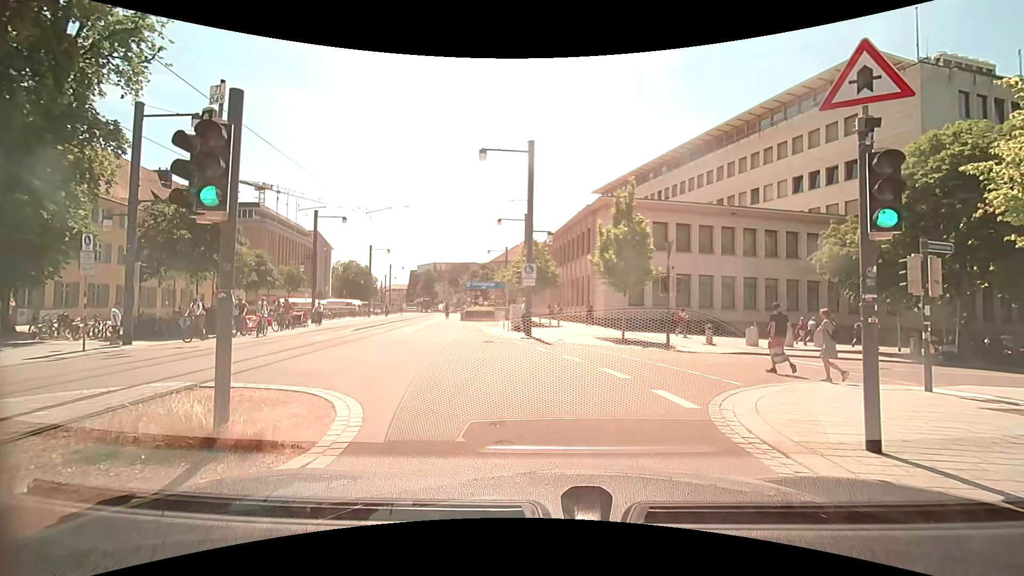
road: residential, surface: asphalt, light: Day
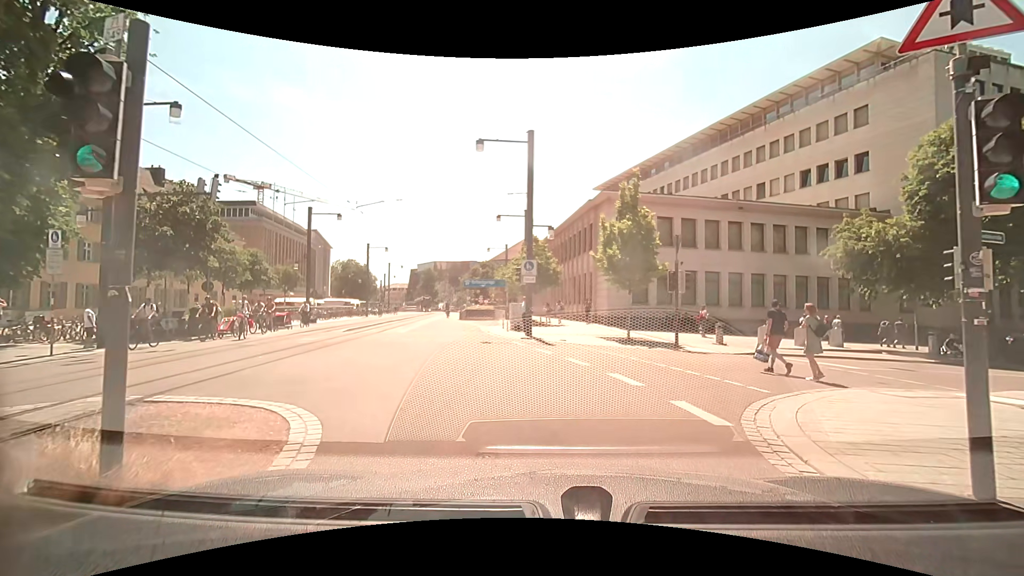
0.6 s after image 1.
(0.0, +1.3) m; -1°
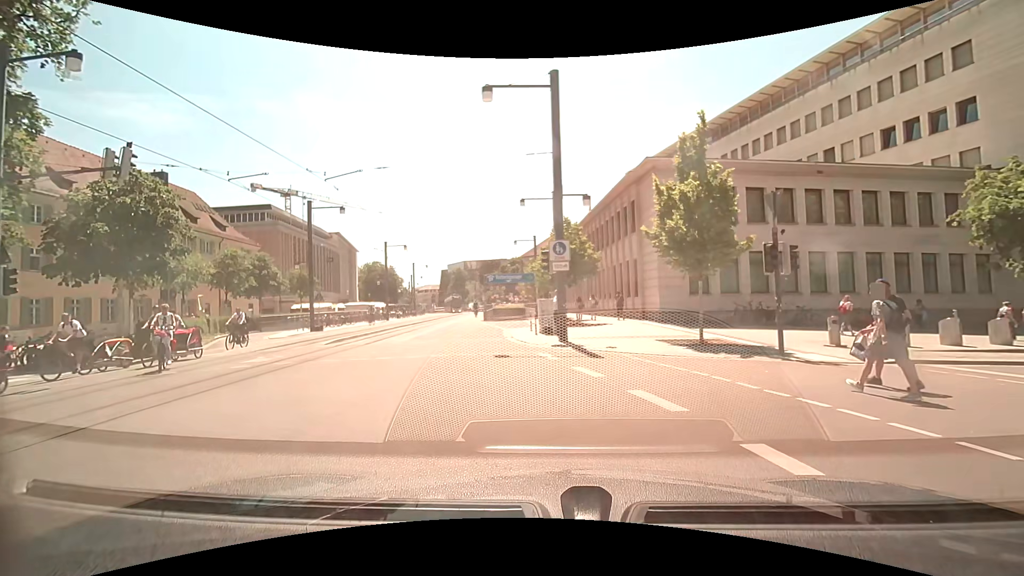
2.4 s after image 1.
(0.0, +6.0) m; -3°
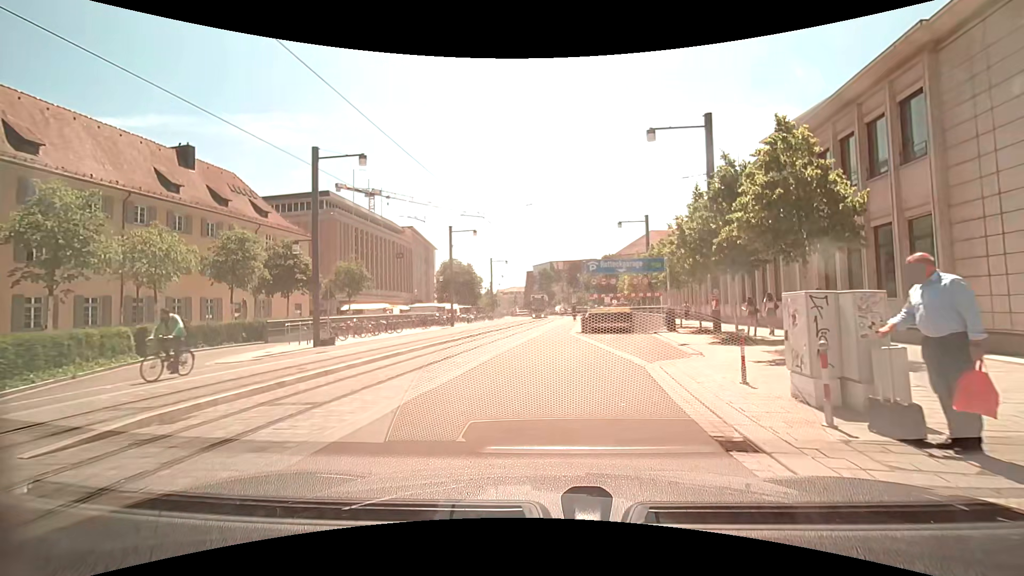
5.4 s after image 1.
(-2.2, +14.9) m; -10°
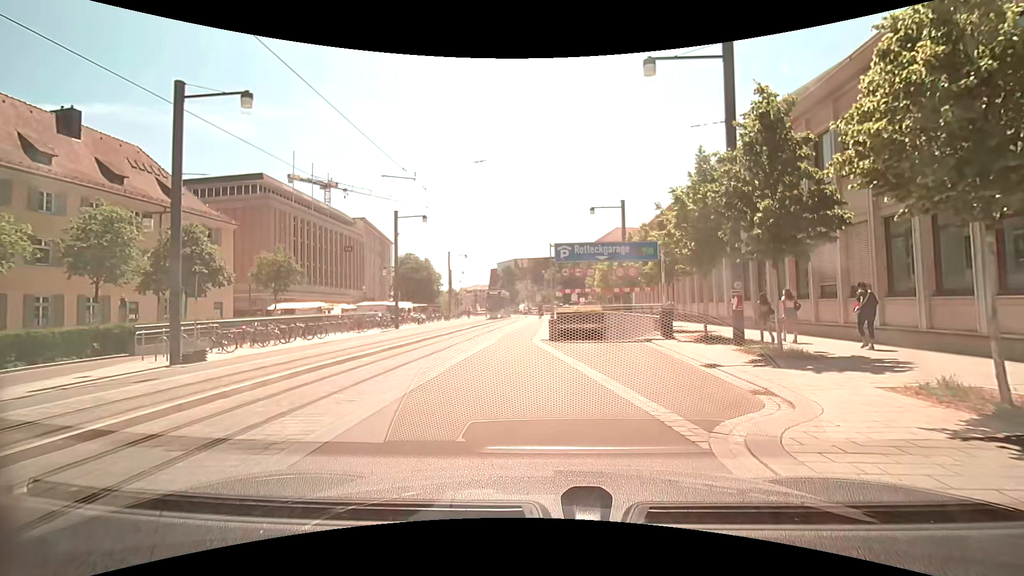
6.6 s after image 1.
(+0.2, +6.6) m; +4°
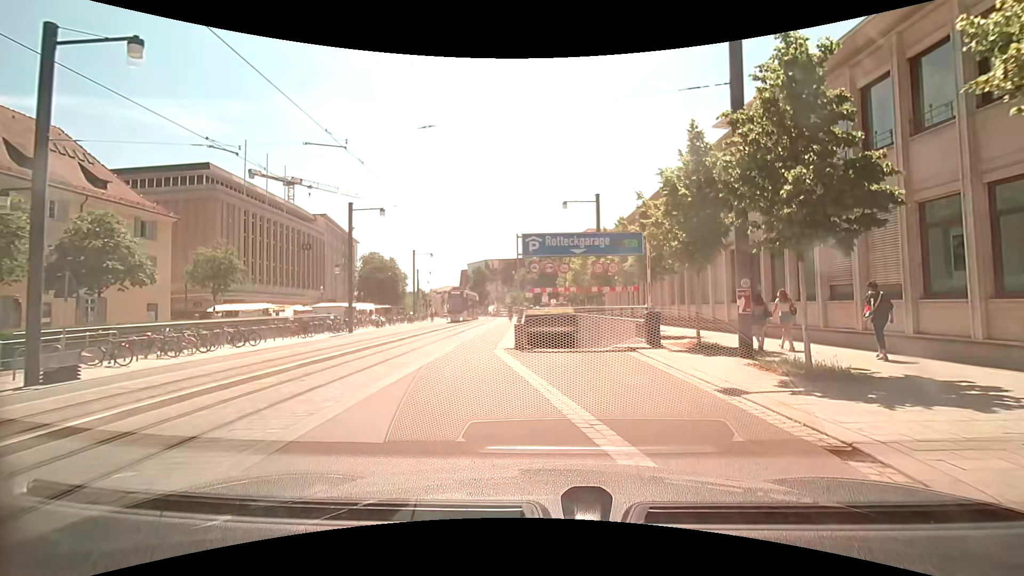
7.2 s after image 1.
(+0.1, +3.2) m; +2°
